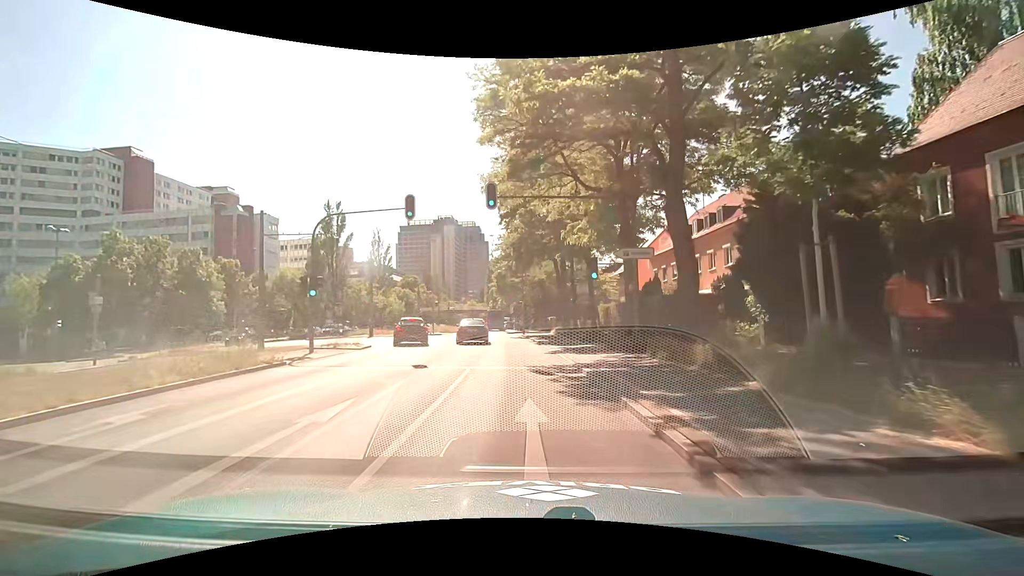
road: secondary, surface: asphalt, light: Day
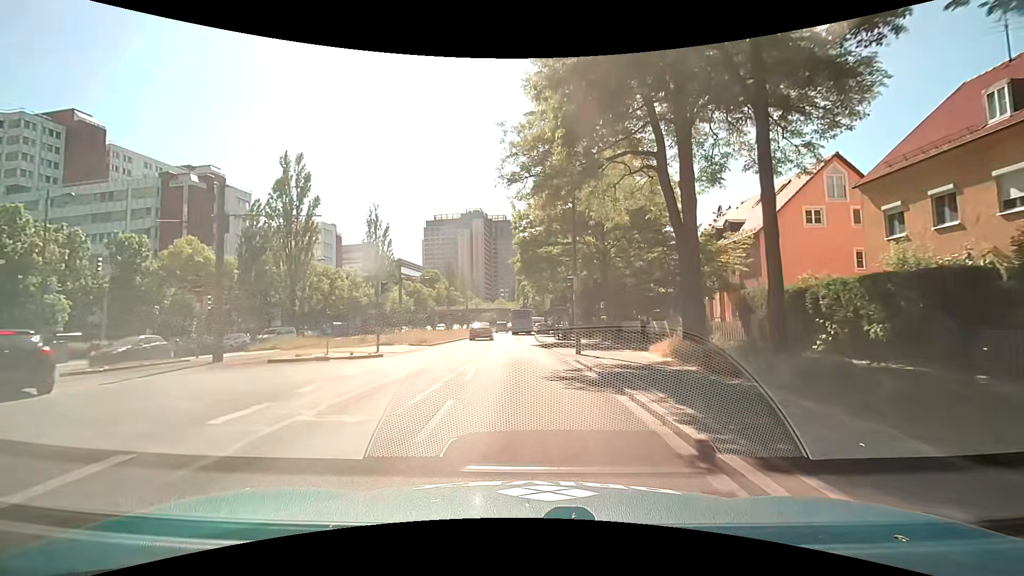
(-1.1, +27.4) m; -5°
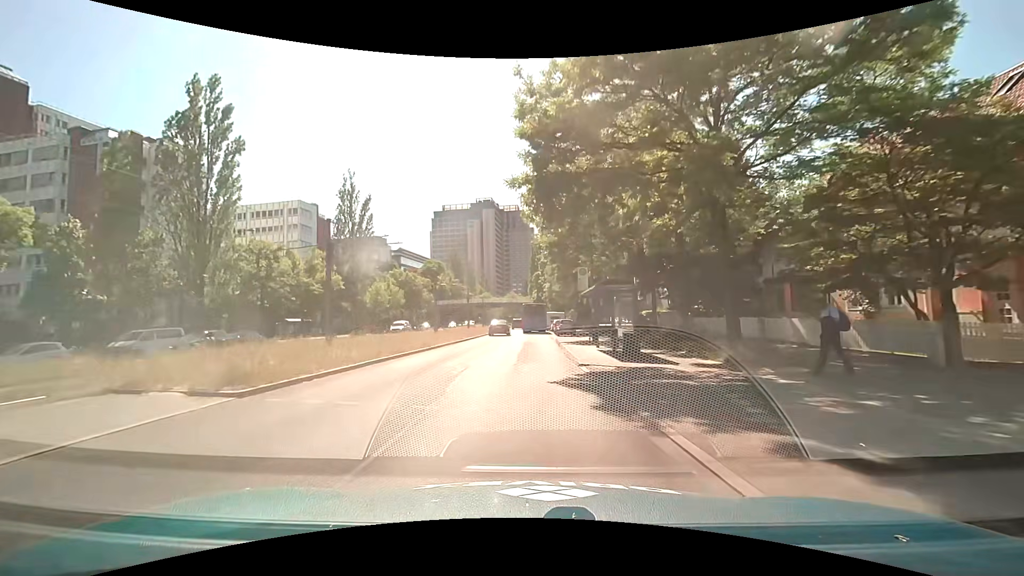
(0.0, +19.4) m; -1°
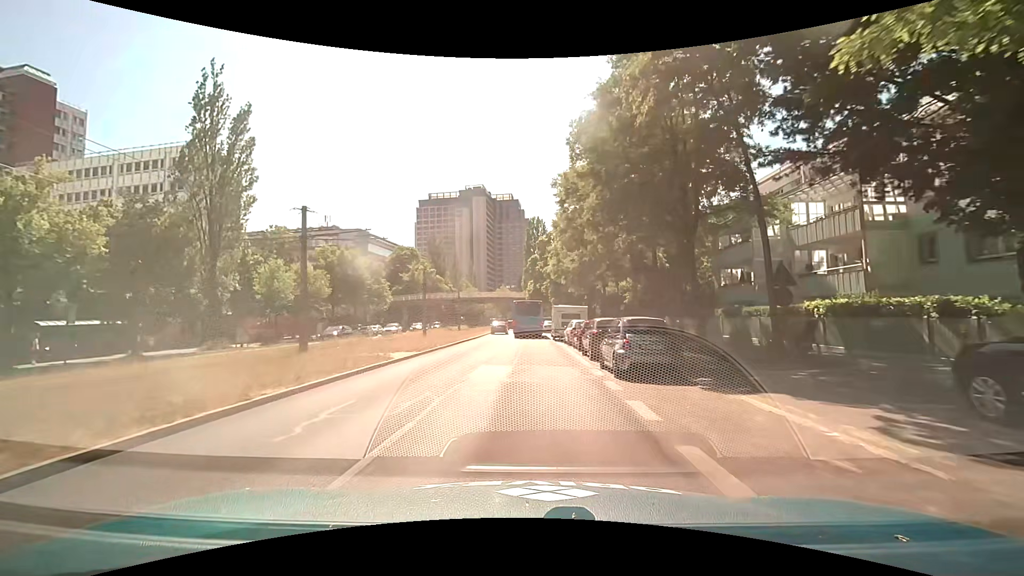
(+0.3, +31.3) m; 0°
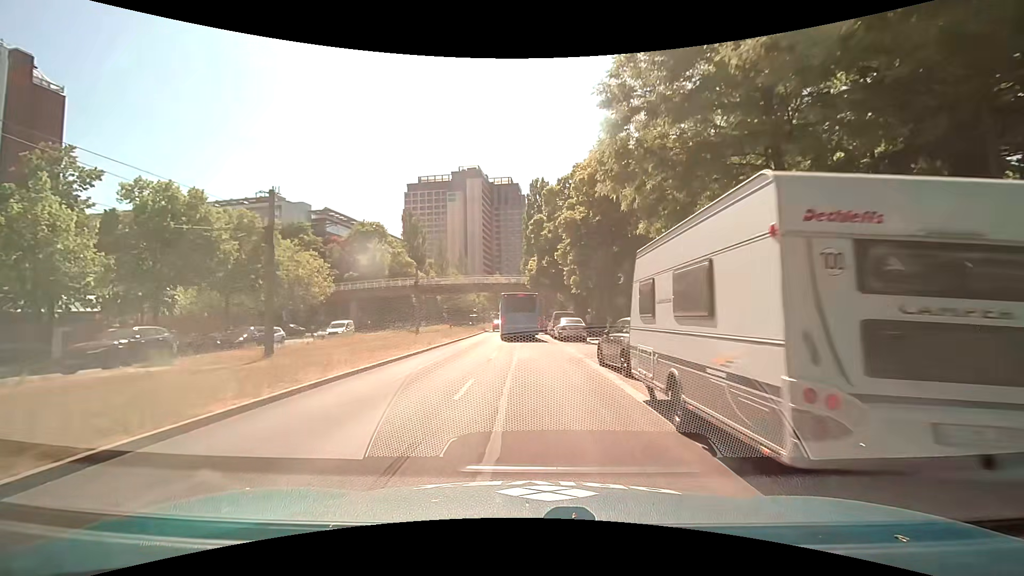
(+0.7, +31.2) m; +1°
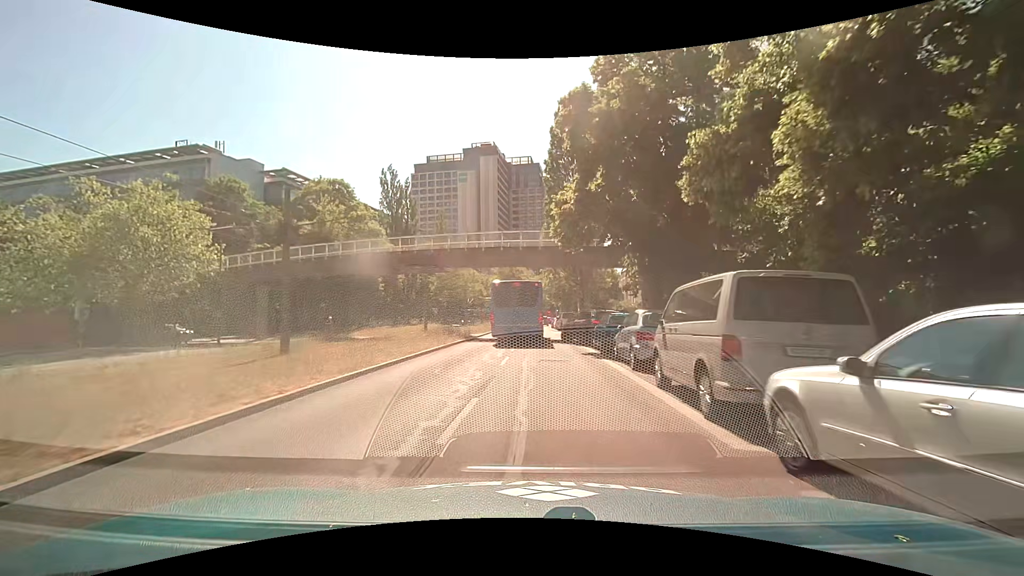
(-0.3, +30.0) m; -2°
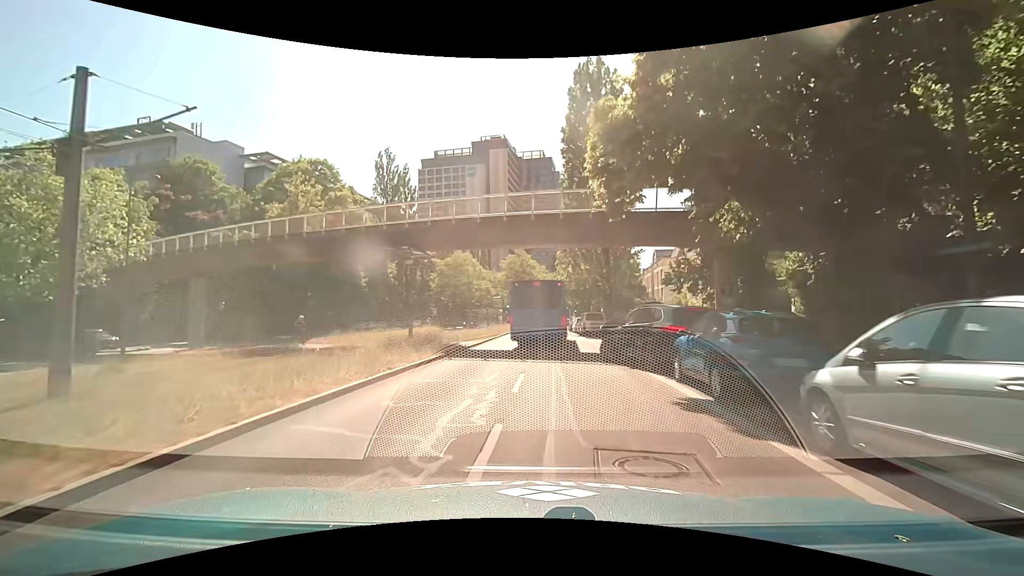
(-0.2, +10.5) m; -2°
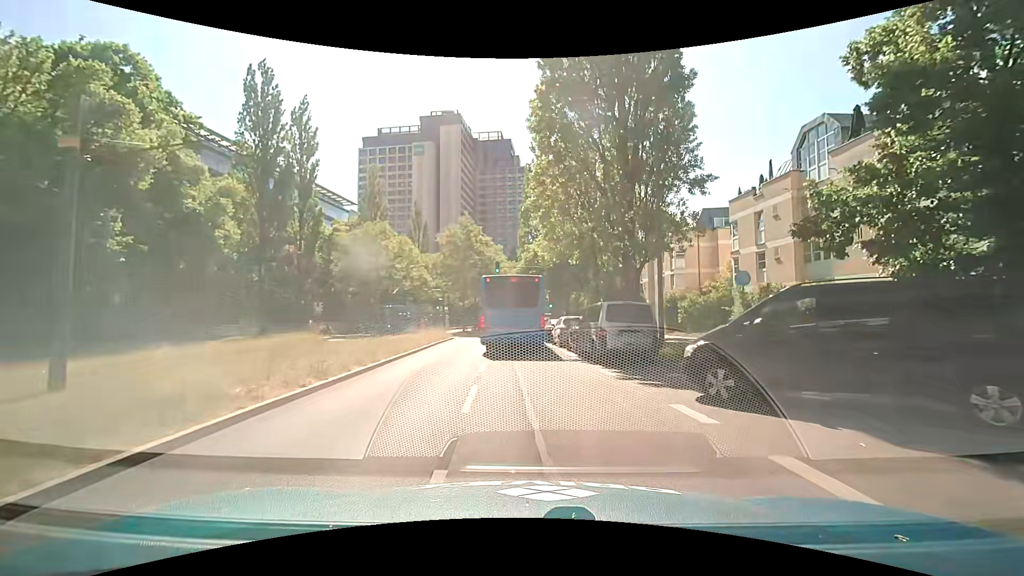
(+0.7, +24.8) m; +5°
